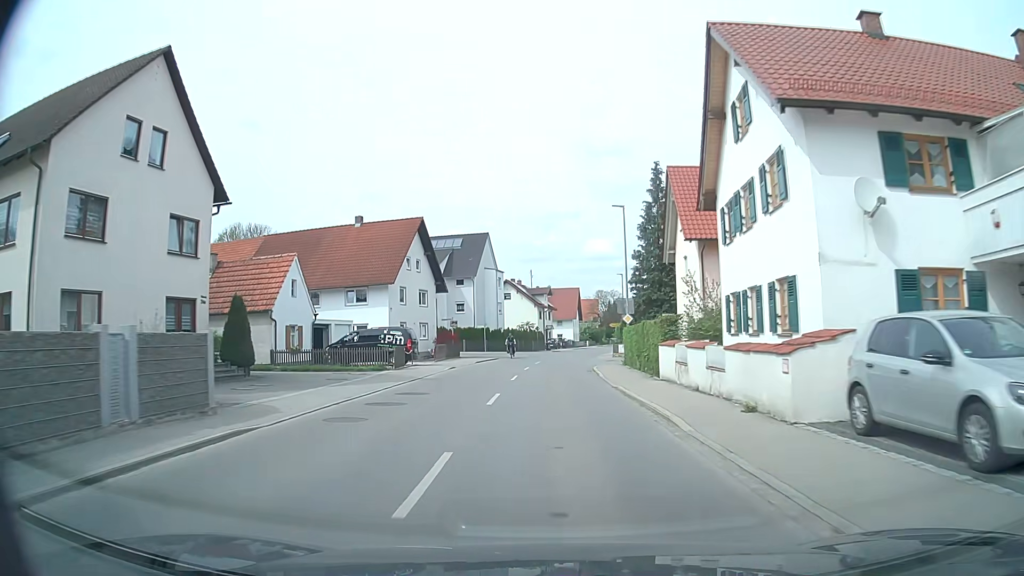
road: tertiary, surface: asphalt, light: Day
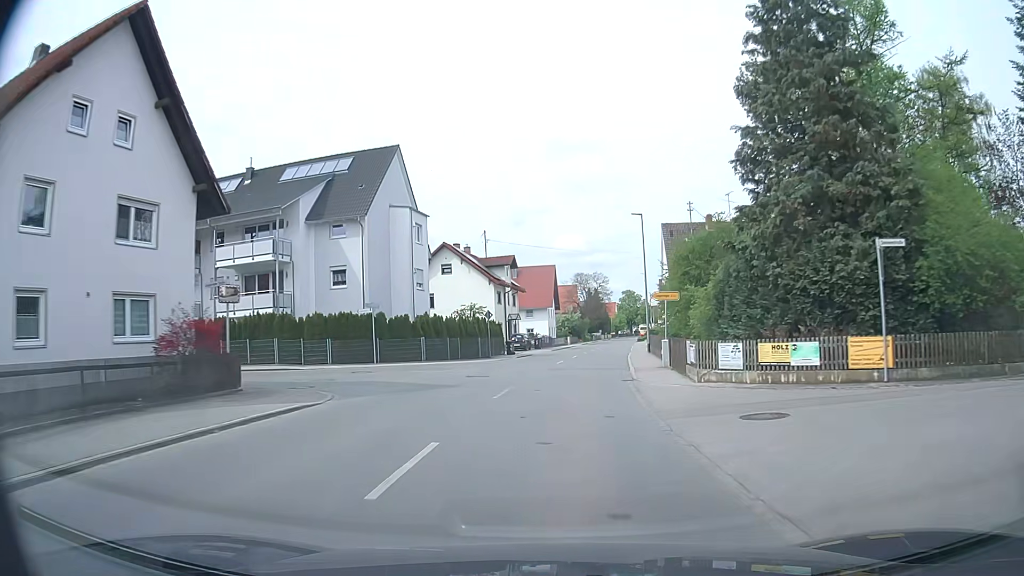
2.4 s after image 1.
(+0.5, +35.5) m; +2°
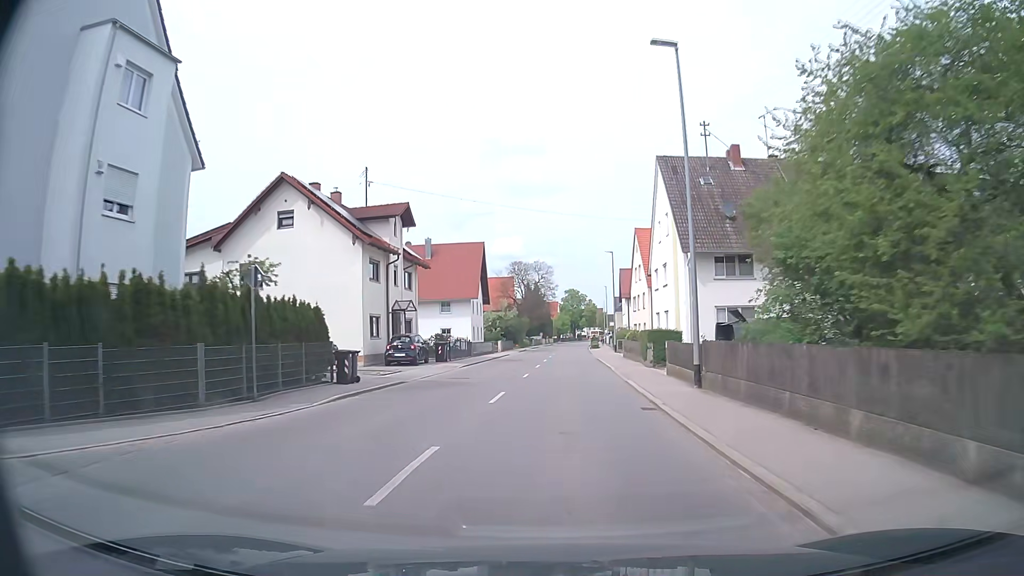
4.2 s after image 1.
(+1.4, +26.9) m; +5°
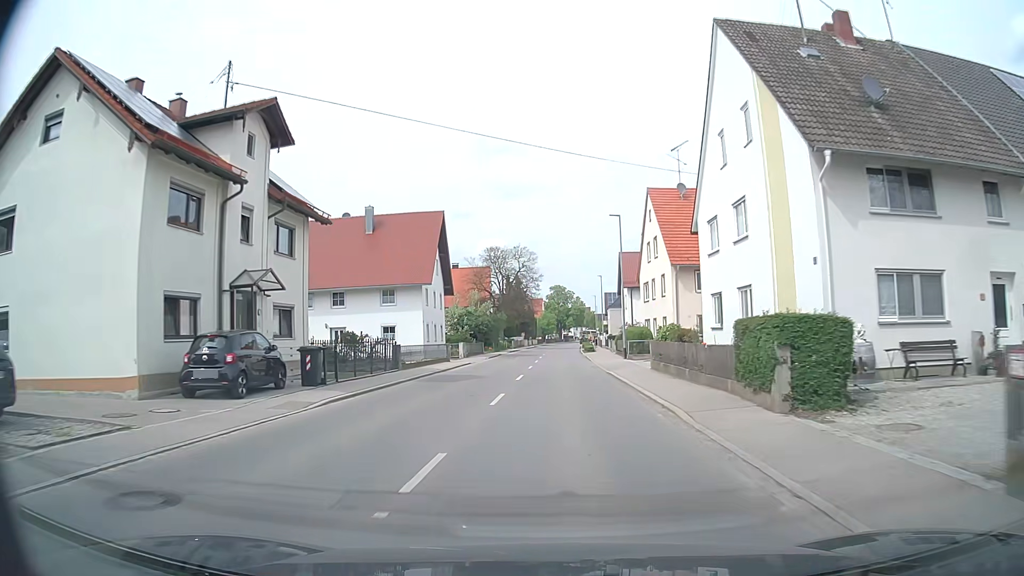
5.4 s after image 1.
(+0.4, +18.2) m; +2°
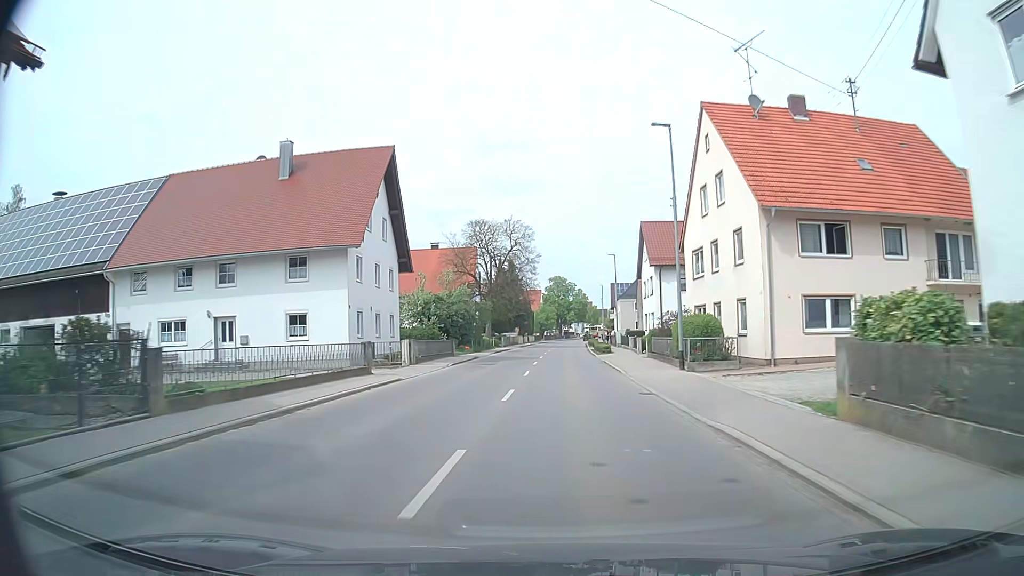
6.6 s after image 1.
(+0.1, +17.9) m; +1°
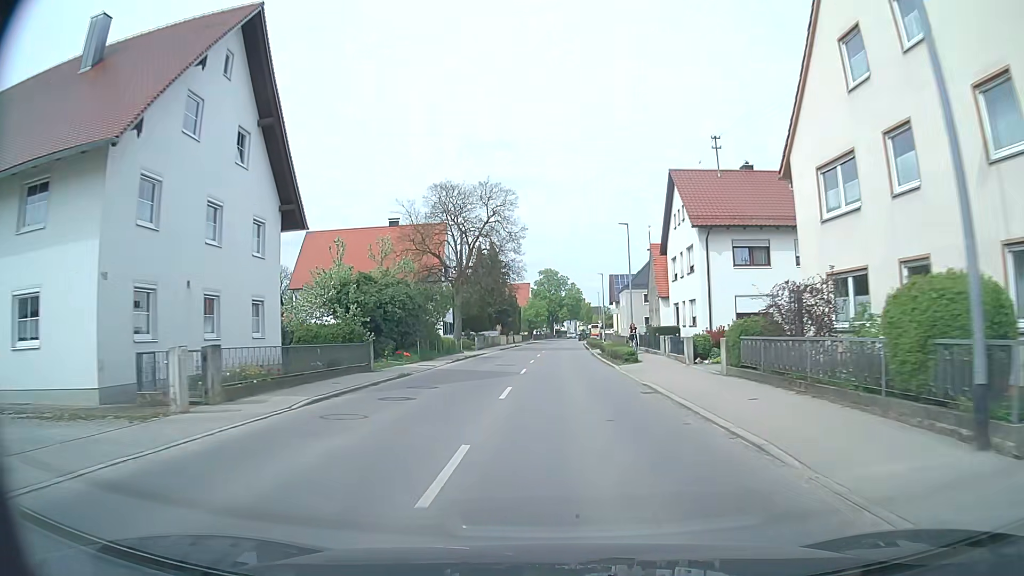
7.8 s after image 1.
(0.0, +17.2) m; 0°
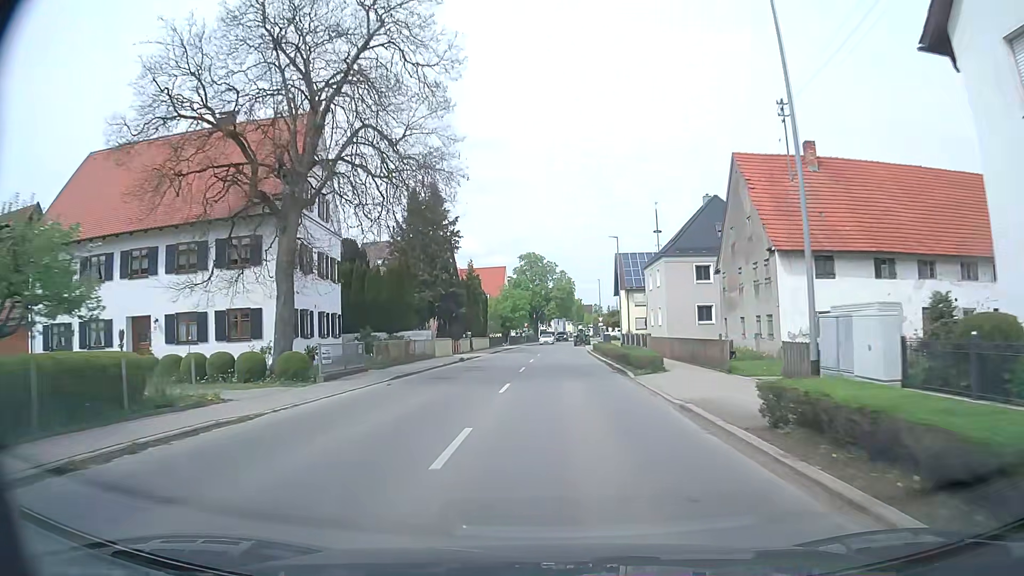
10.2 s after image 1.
(+0.3, +33.5) m; +1°
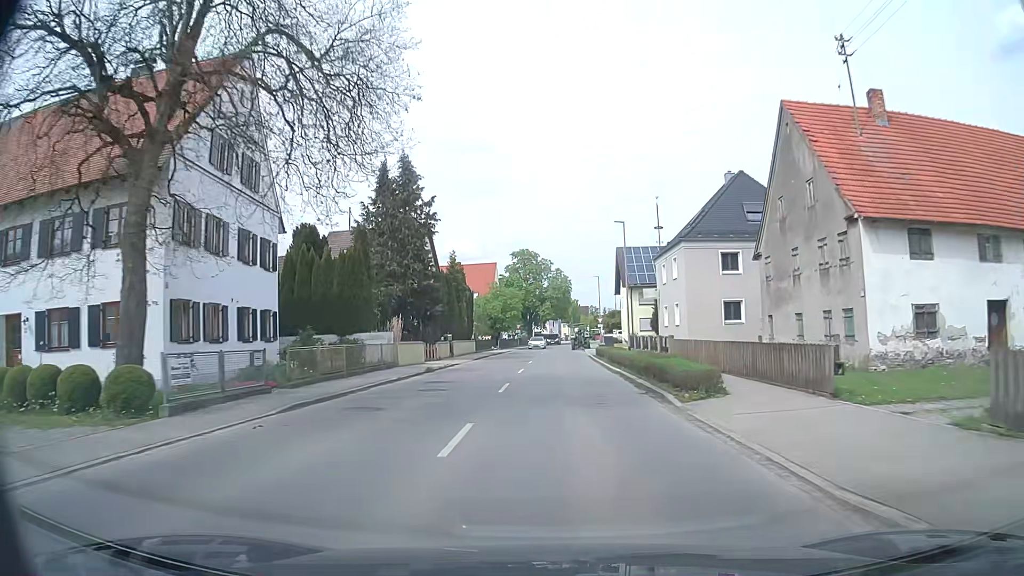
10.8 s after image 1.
(+0.1, +8.0) m; 0°
